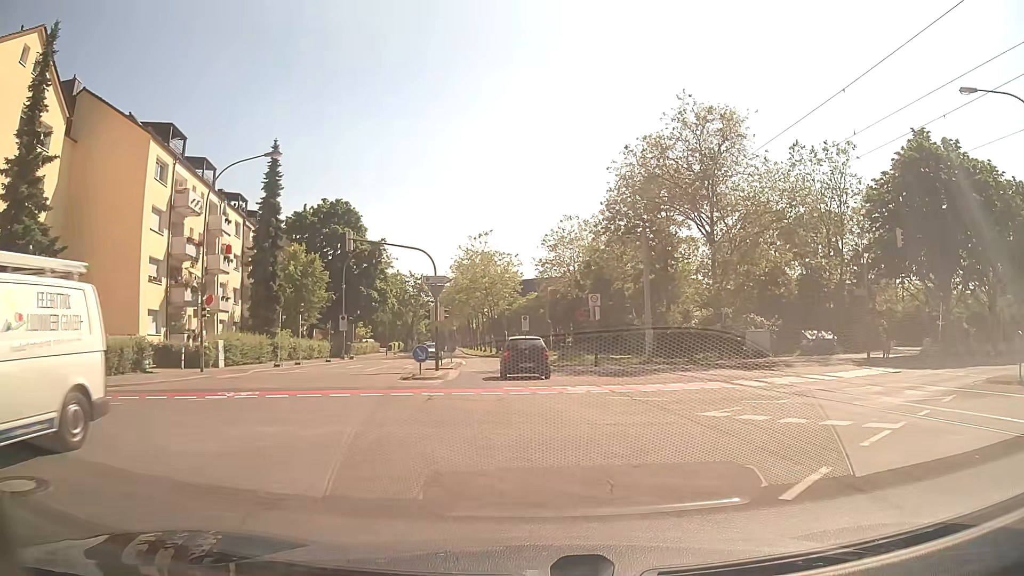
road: tertiary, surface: asphalt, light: Day
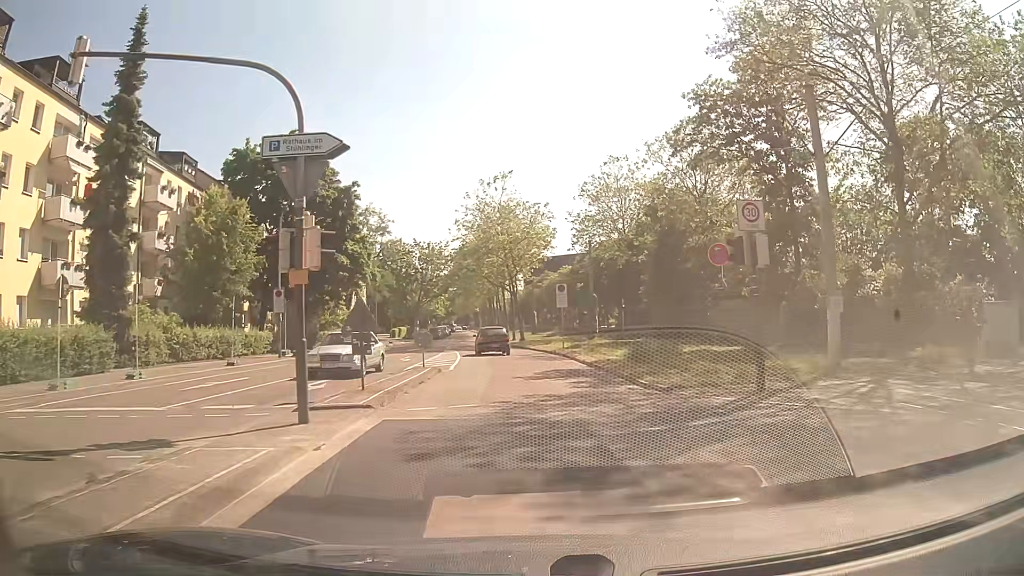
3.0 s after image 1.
(-0.3, +21.1) m; -3°
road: residential
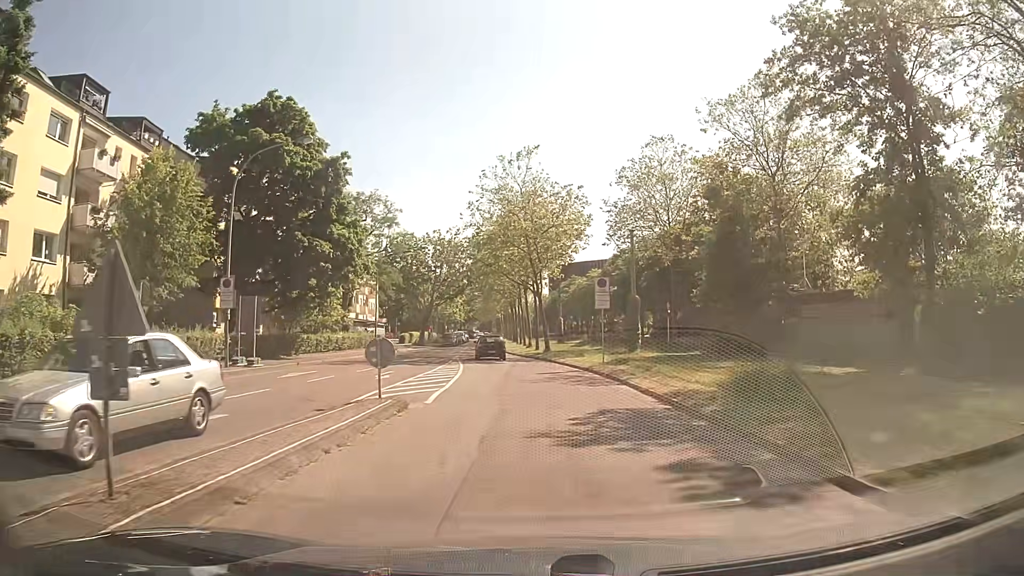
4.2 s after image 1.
(-0.1, +9.6) m; -2°
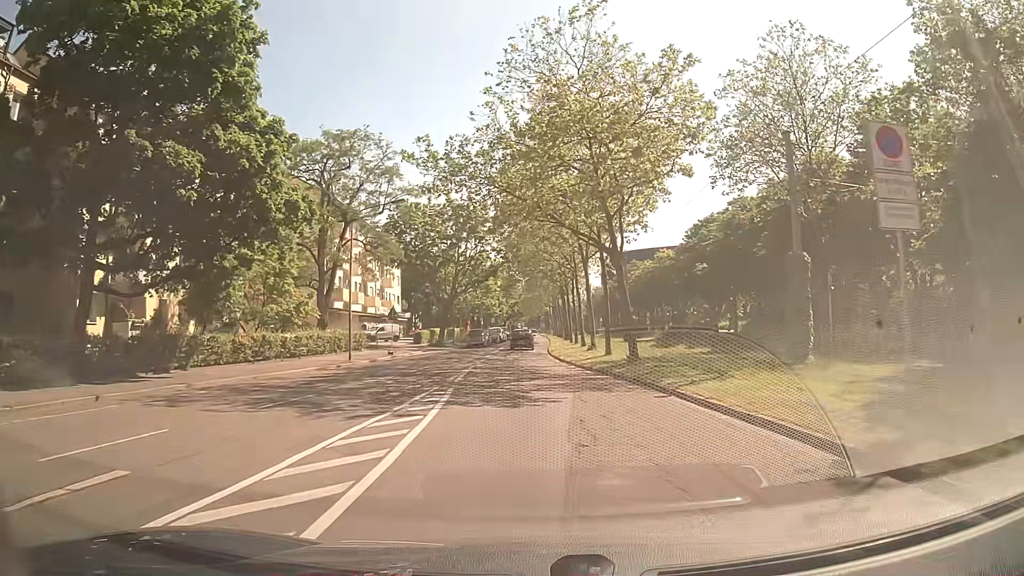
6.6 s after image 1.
(-0.8, +20.3) m; -5°
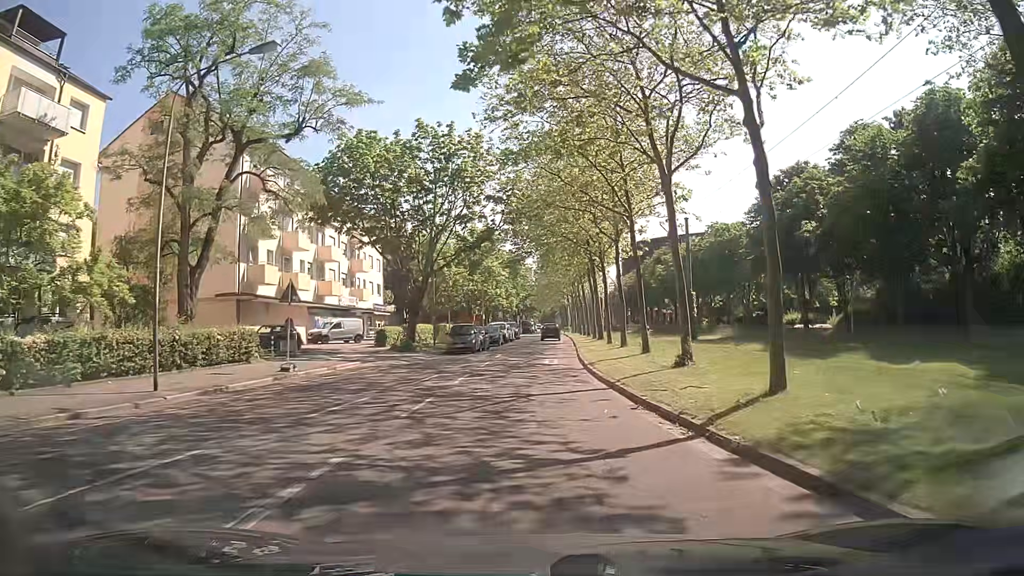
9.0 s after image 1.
(-0.1, +20.0) m; -1°
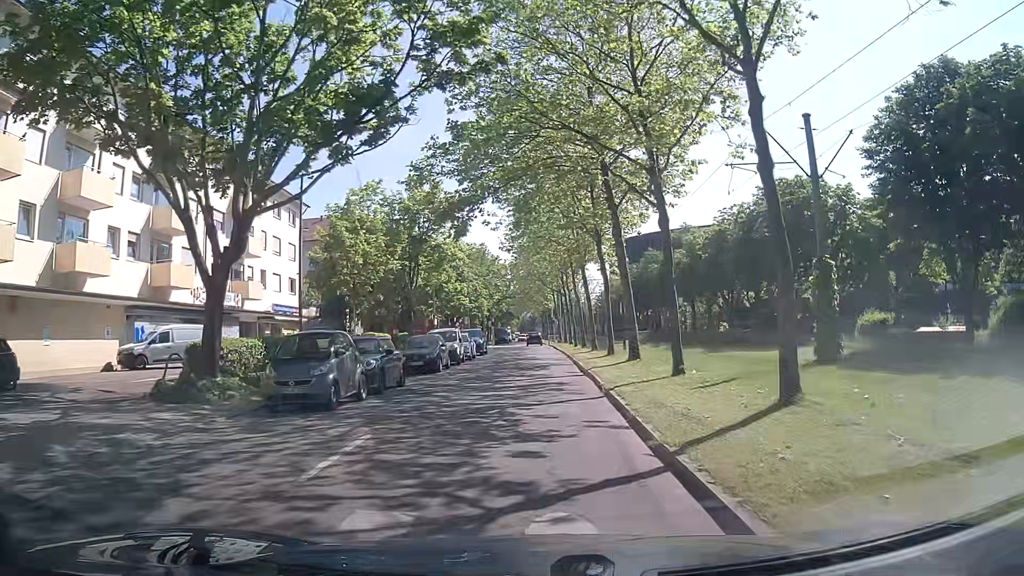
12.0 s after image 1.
(+0.4, +22.1) m; +2°
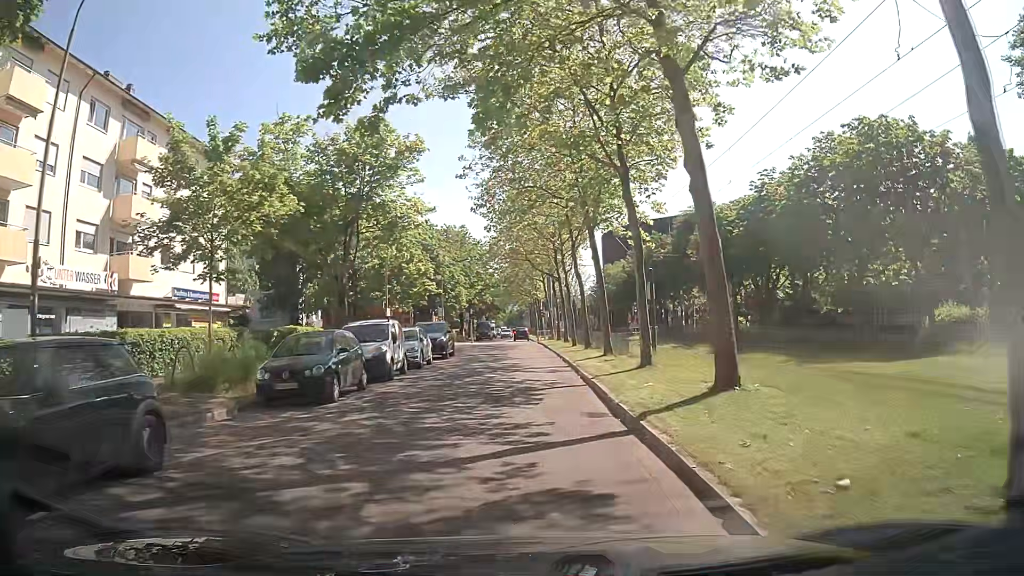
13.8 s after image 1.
(+0.2, +12.4) m; +2°
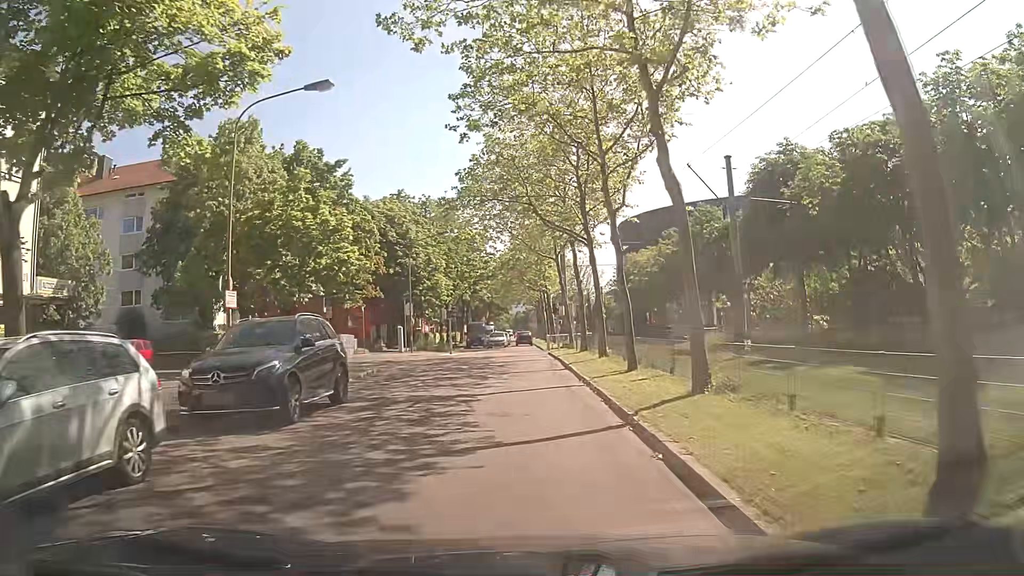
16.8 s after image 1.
(-0.3, +20.7) m; -1°
